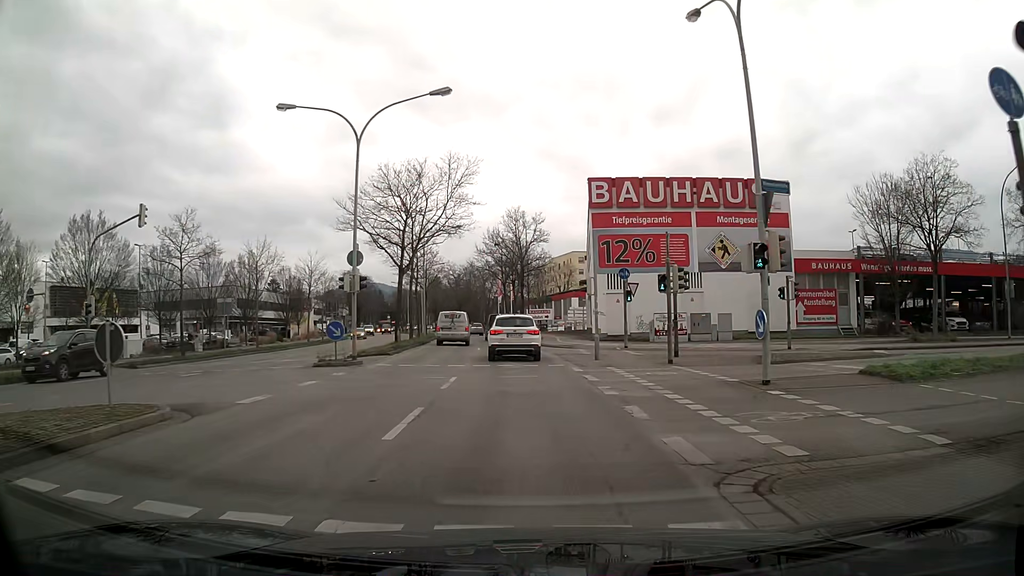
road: primary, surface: asphalt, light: Day
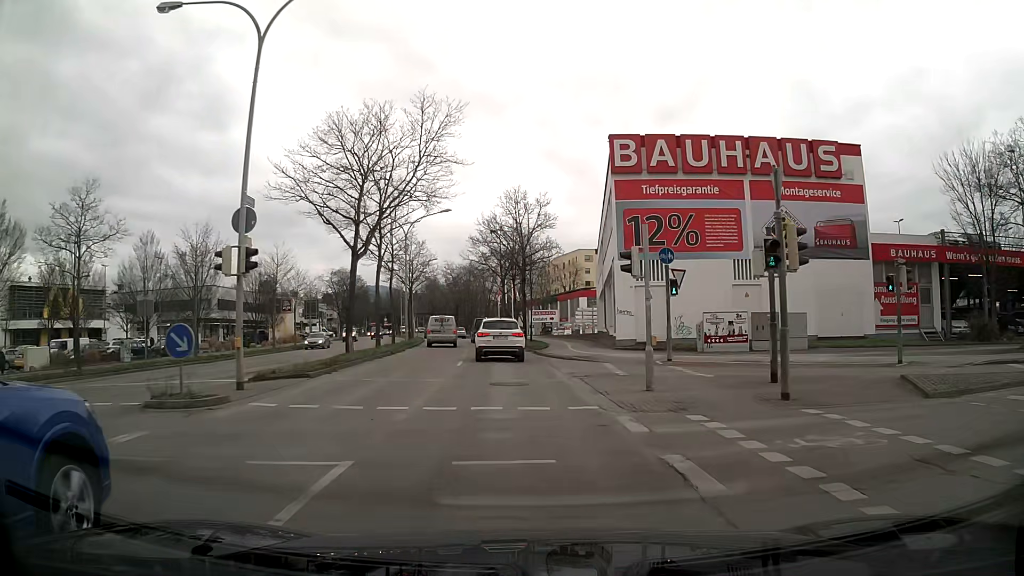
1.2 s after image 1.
(-0.1, +10.1) m; -1°
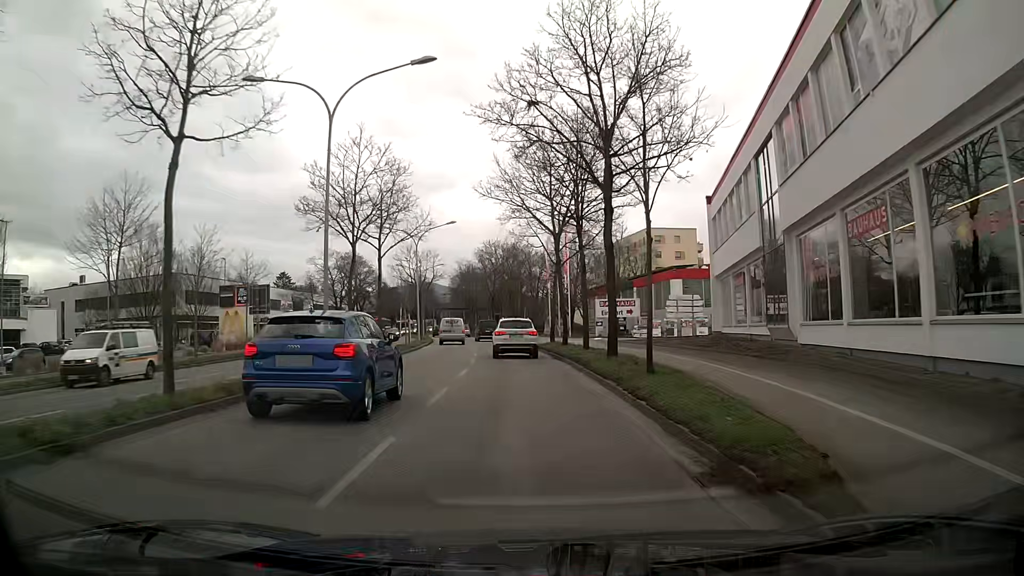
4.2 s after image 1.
(-1.3, +29.5) m; -3°
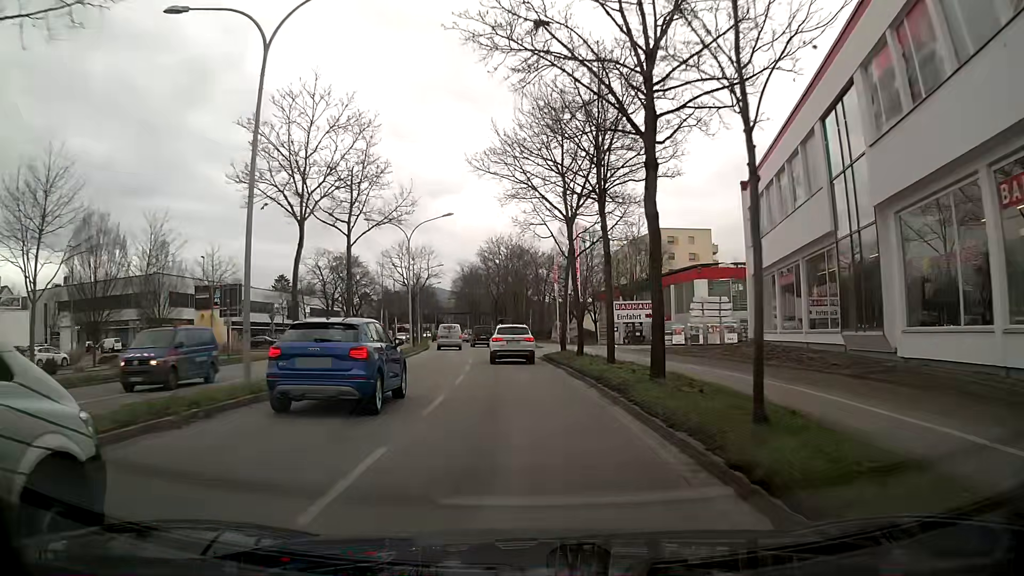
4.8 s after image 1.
(-0.2, +6.4) m; -3°
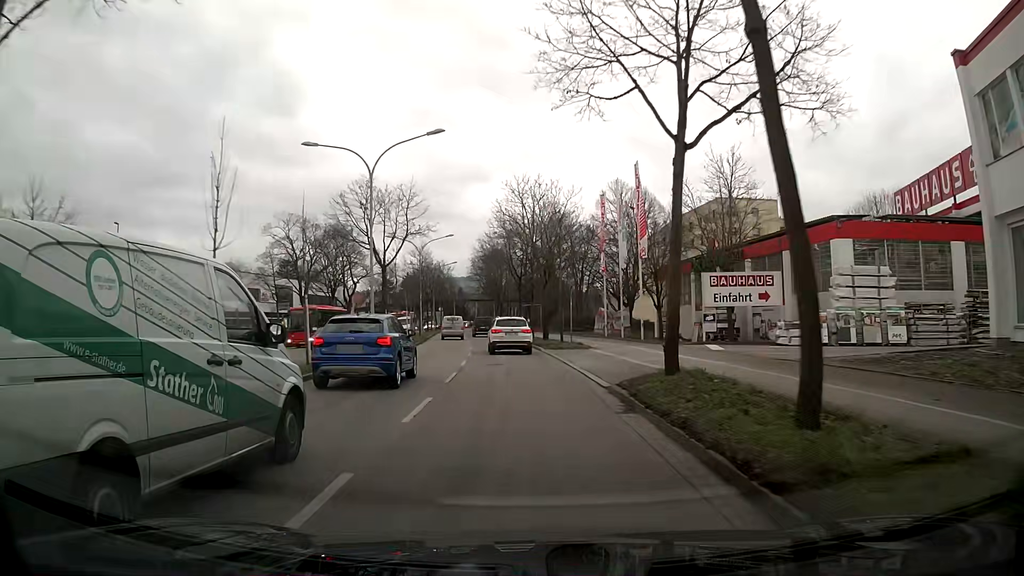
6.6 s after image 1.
(0.0, +19.9) m; -2°
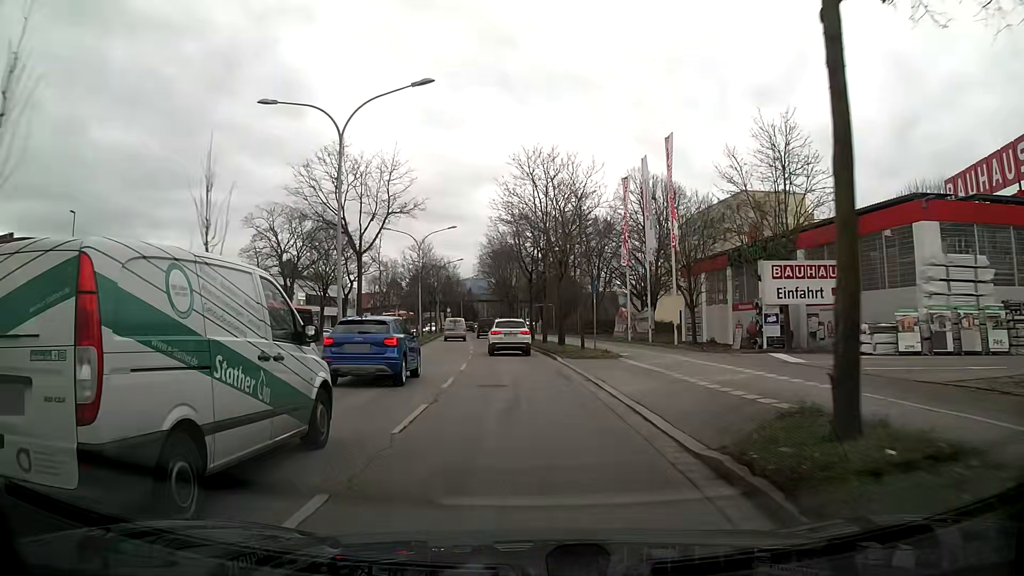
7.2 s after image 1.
(0.0, +6.8) m; -1°
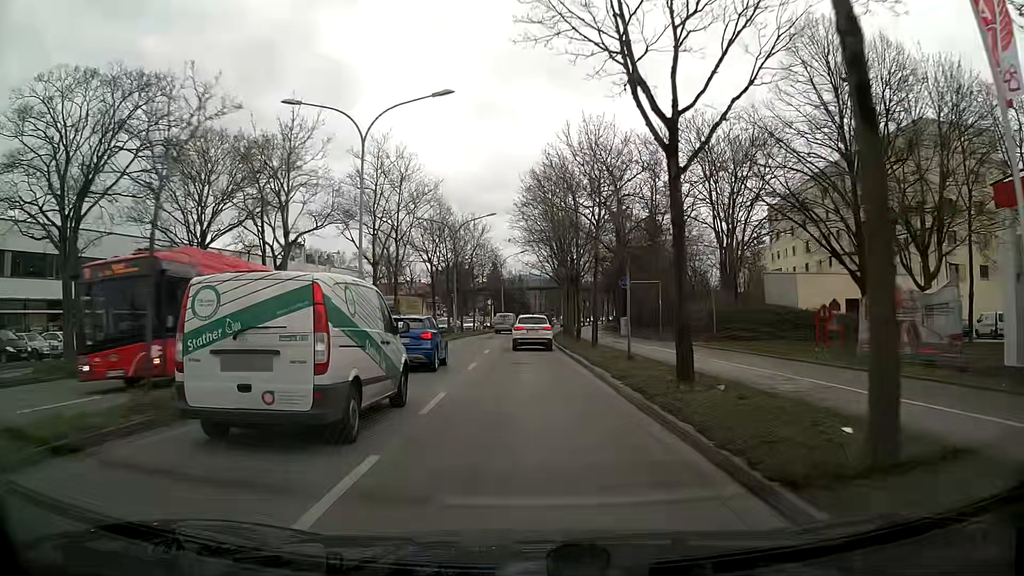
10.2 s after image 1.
(-1.3, +35.1) m; -4°
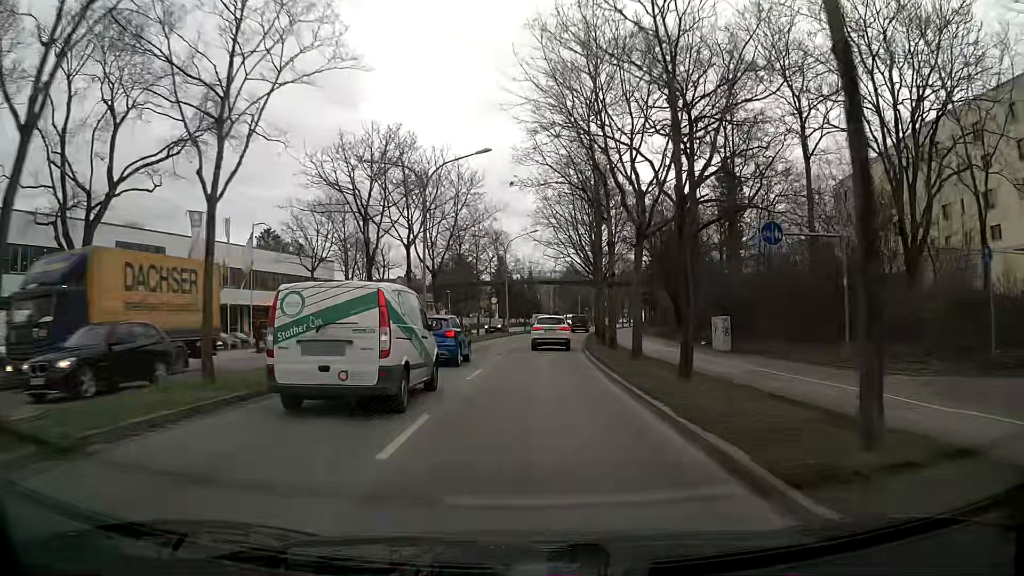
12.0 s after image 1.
(-0.3, +21.4) m; -1°
(0, +10) (0, +20) (+1, +30) (+1, +40) (+2, +50) (+3, +60) (+4, +70) (+6, +80) (+7, +90) (+9, +99) m
